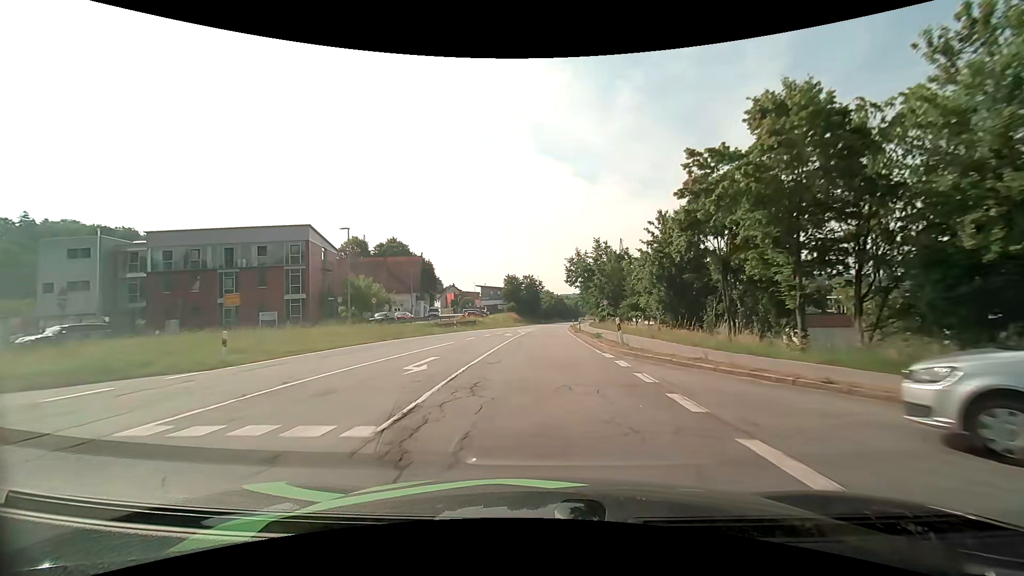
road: primary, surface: asphalt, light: Day
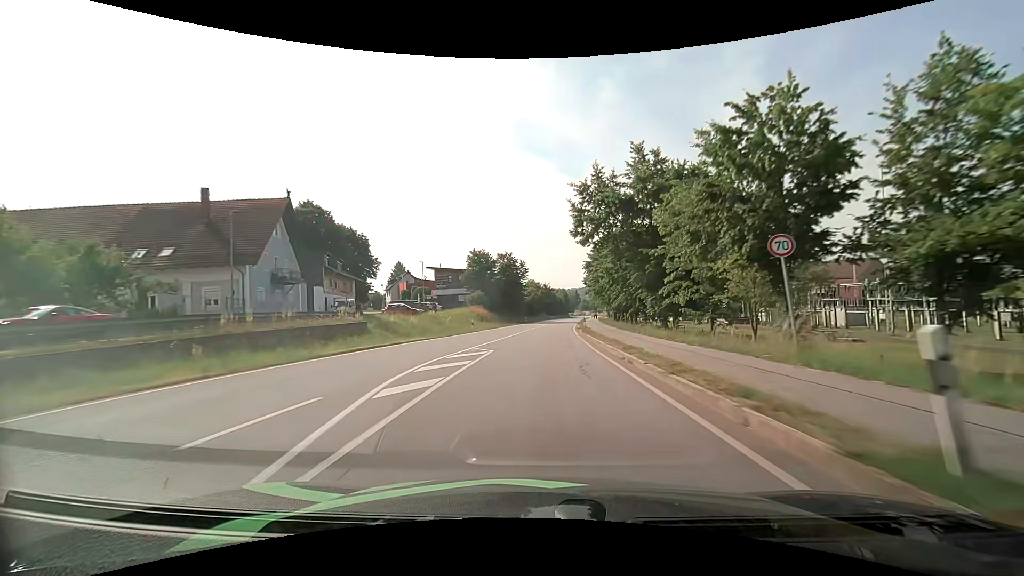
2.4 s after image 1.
(+0.5, +42.0) m; +2°
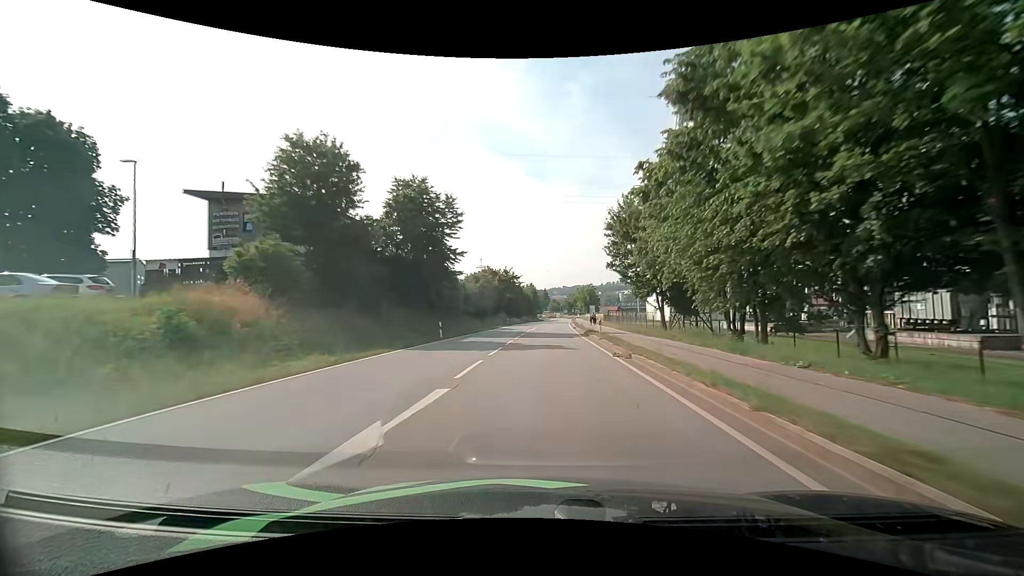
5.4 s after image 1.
(+1.6, +54.2) m; +4°
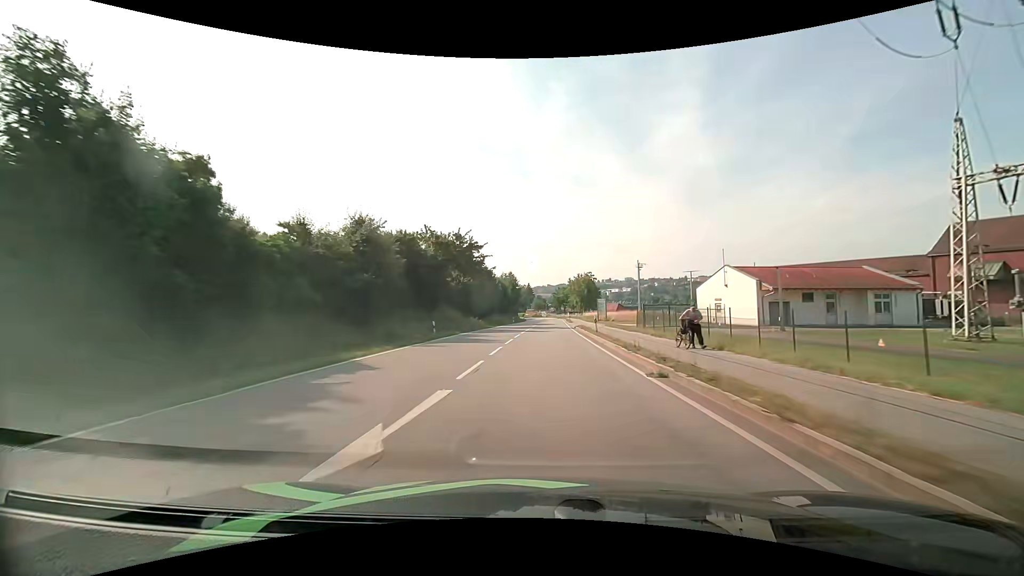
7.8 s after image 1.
(+0.9, +42.2) m; +2°
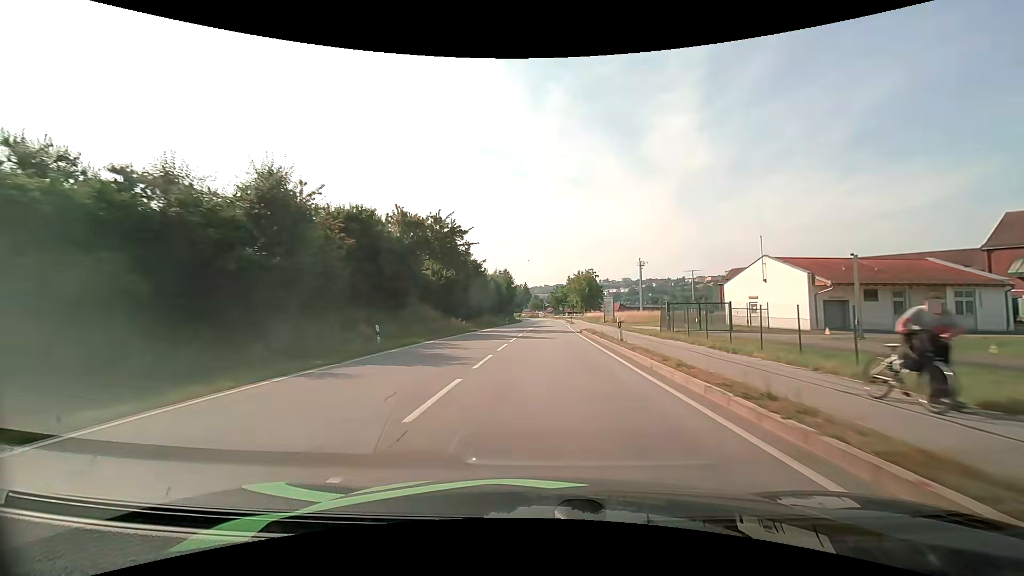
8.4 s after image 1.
(0.0, +10.1) m; 0°
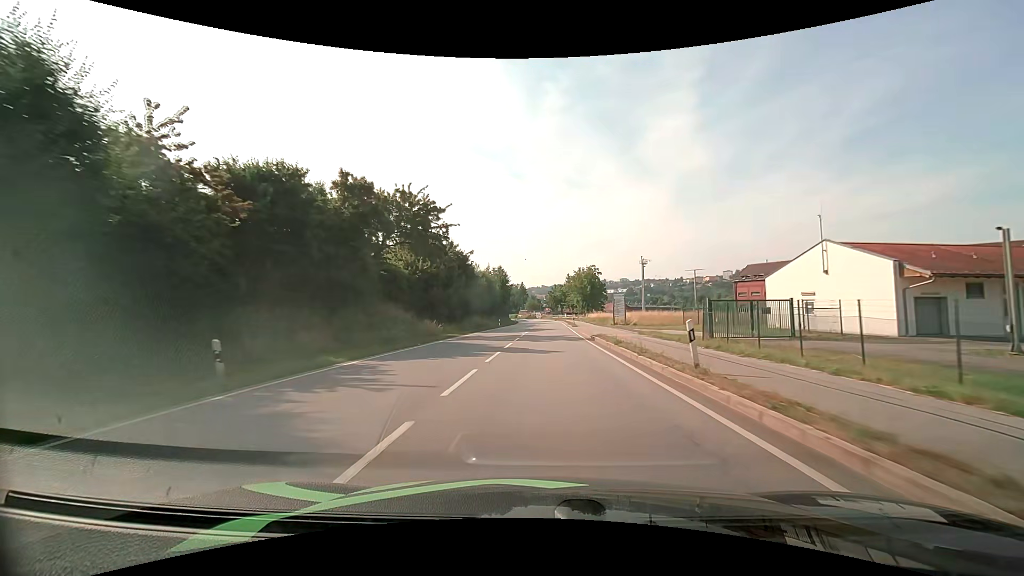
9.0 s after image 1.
(+0.1, +9.9) m; 0°
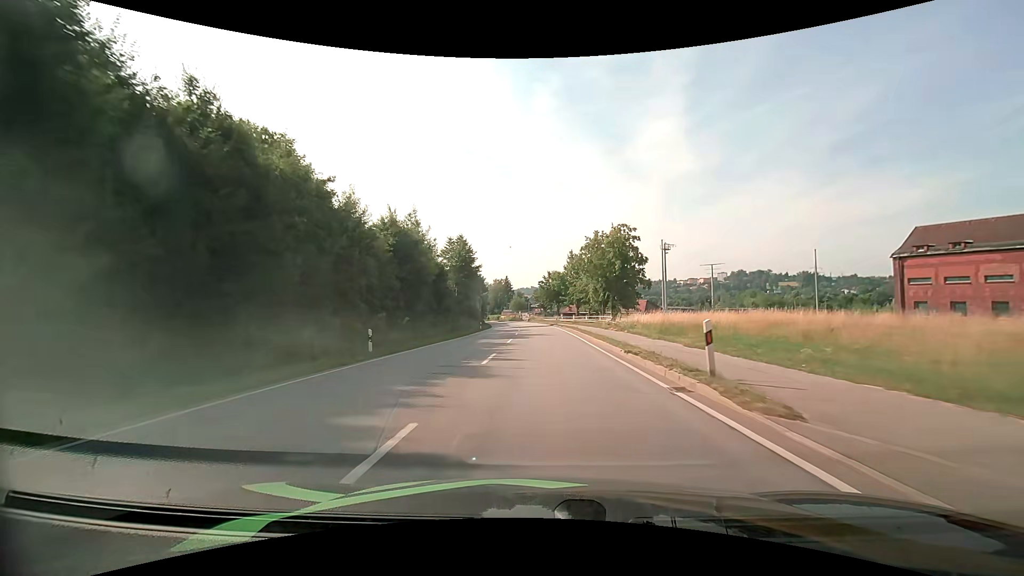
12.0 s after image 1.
(+0.7, +48.5) m; +1°
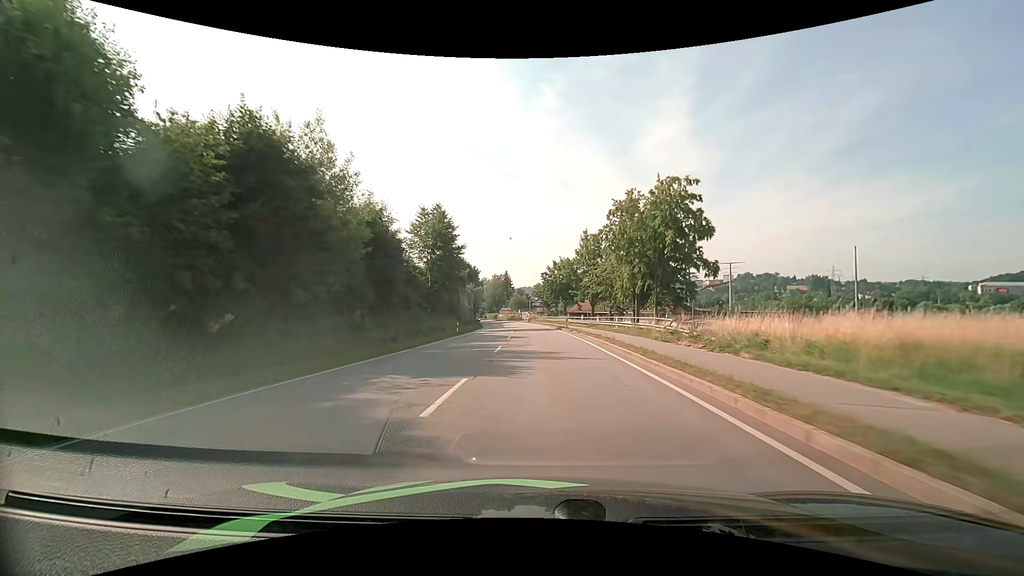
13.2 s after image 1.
(-0.1, +19.7) m; 0°
(0, +10) (0, +20) (0, +30) (0, +40) (-1, +50) (-1, +60) (-2, +70) (-3, +80) (-4, +90) (-5, +100) m
